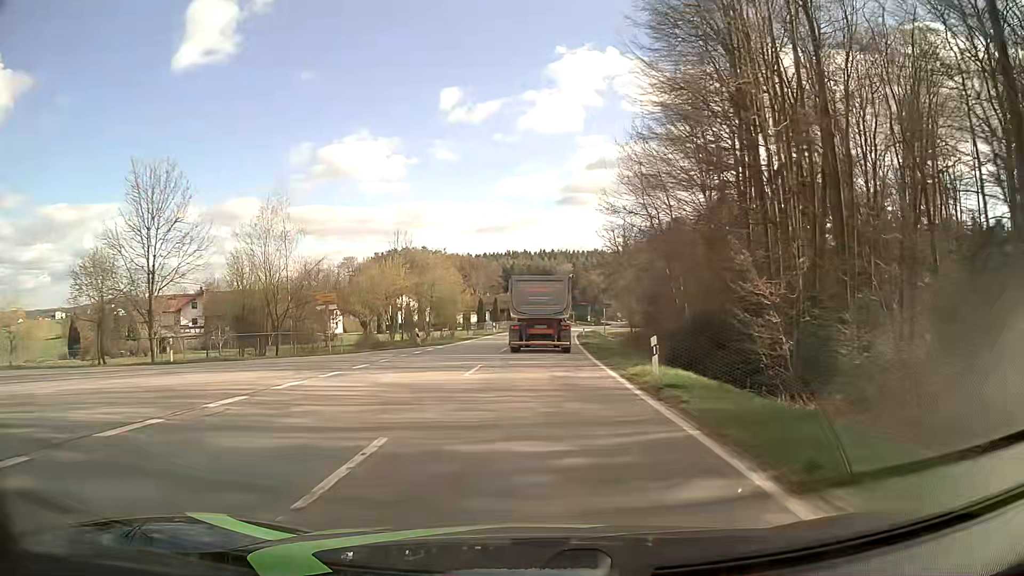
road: tertiary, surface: asphalt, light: Day
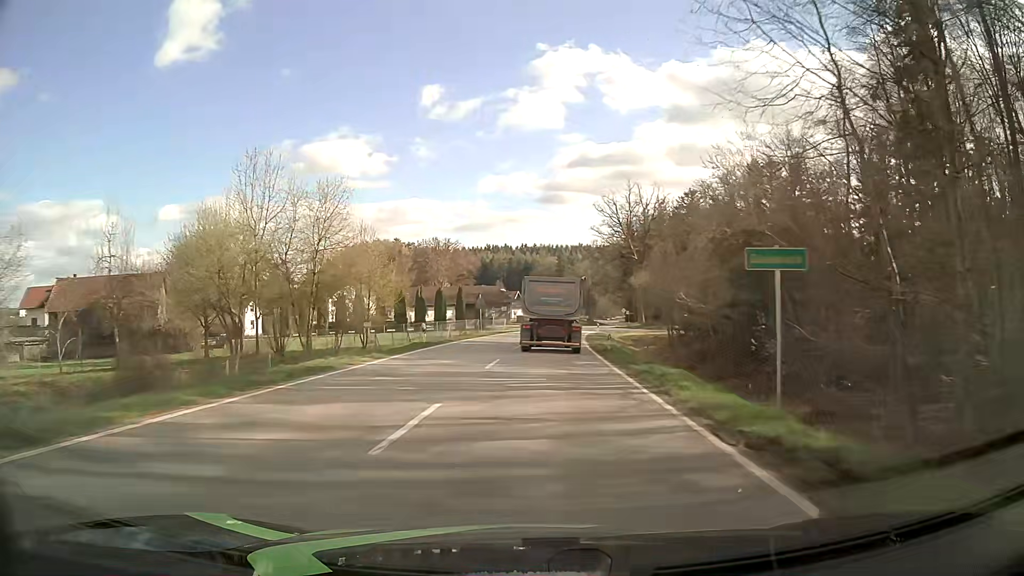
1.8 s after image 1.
(+0.6, +33.8) m; +2°
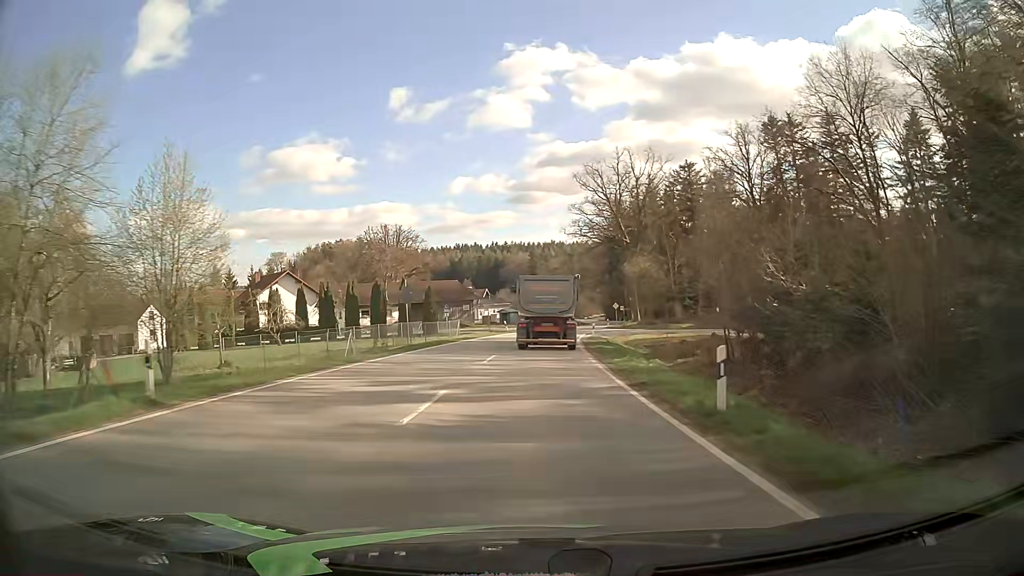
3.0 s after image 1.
(+0.5, +22.3) m; +2°
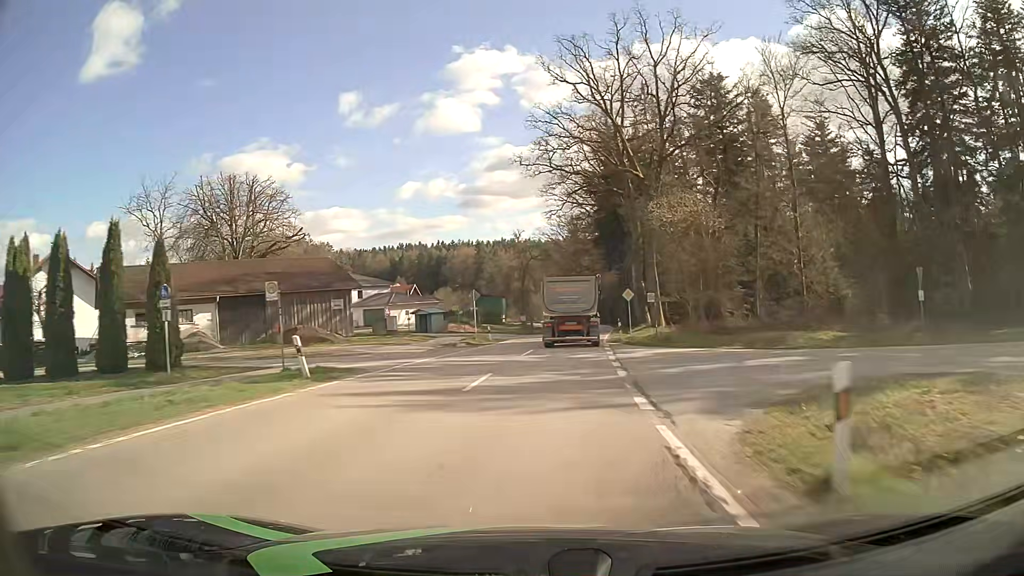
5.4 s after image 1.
(+1.6, +44.8) m; +4°
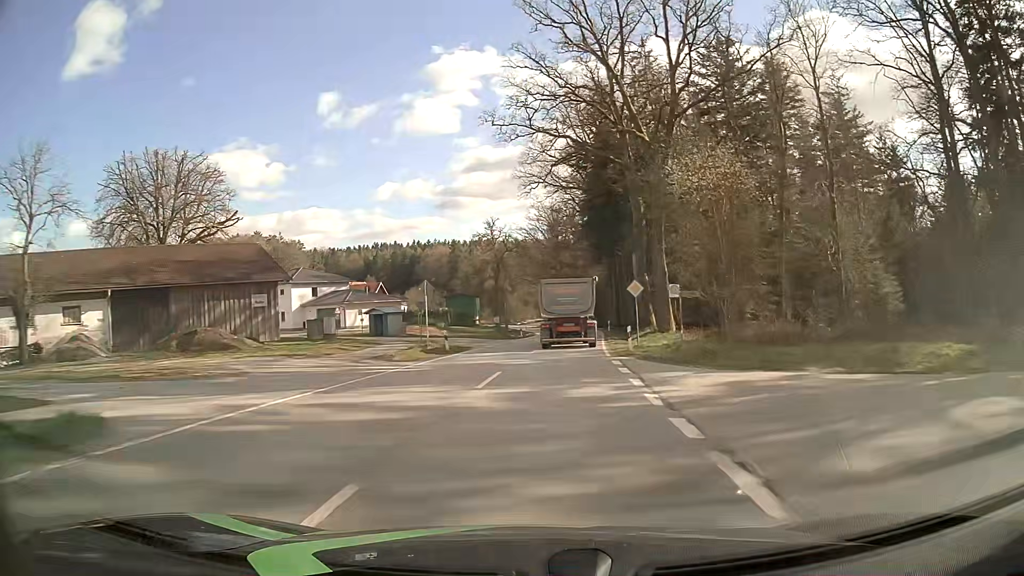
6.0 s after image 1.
(+0.2, +11.2) m; +2°
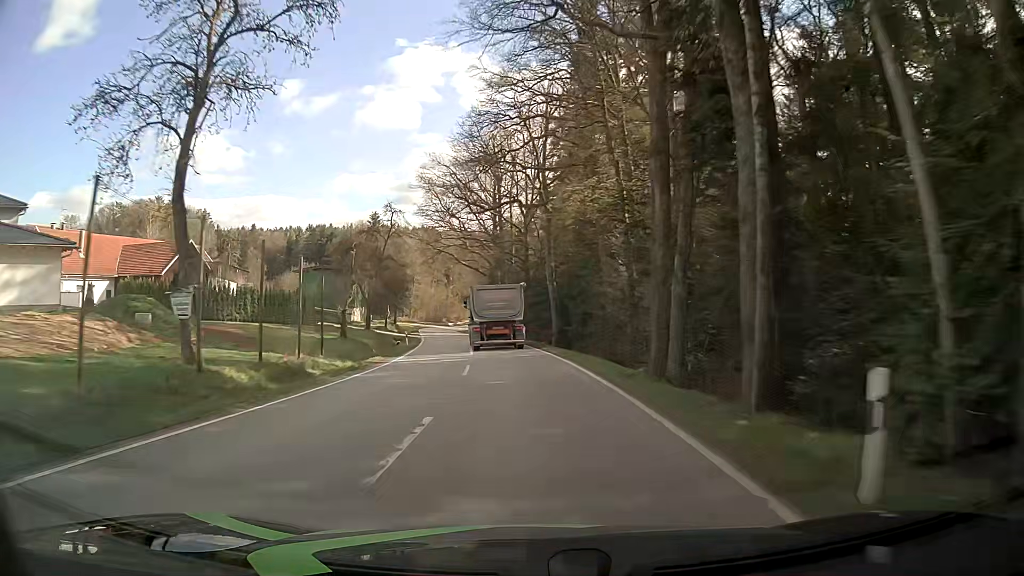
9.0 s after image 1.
(+4.0, +56.5) m; +5°
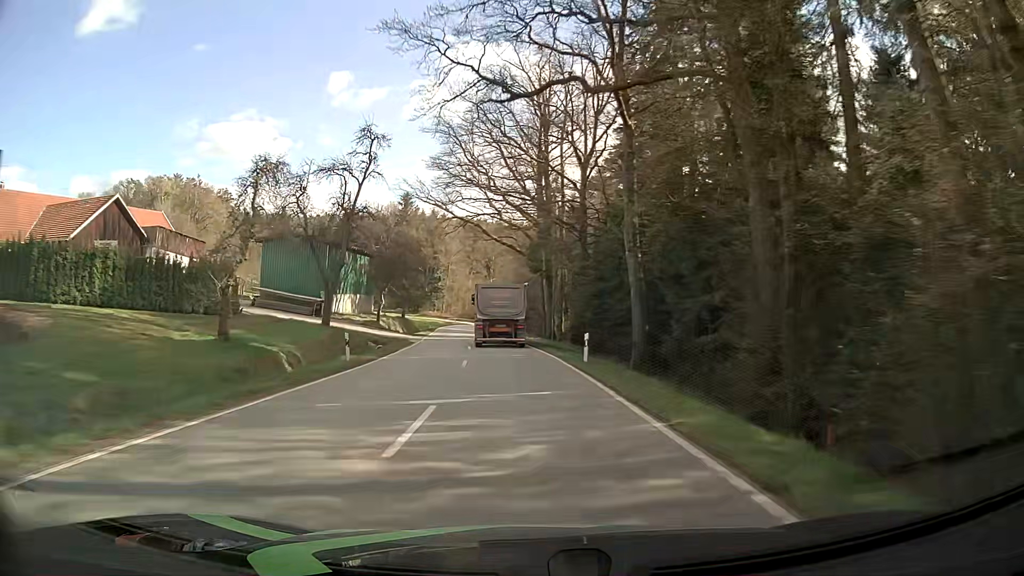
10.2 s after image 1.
(-0.7, +23.1) m; -4°
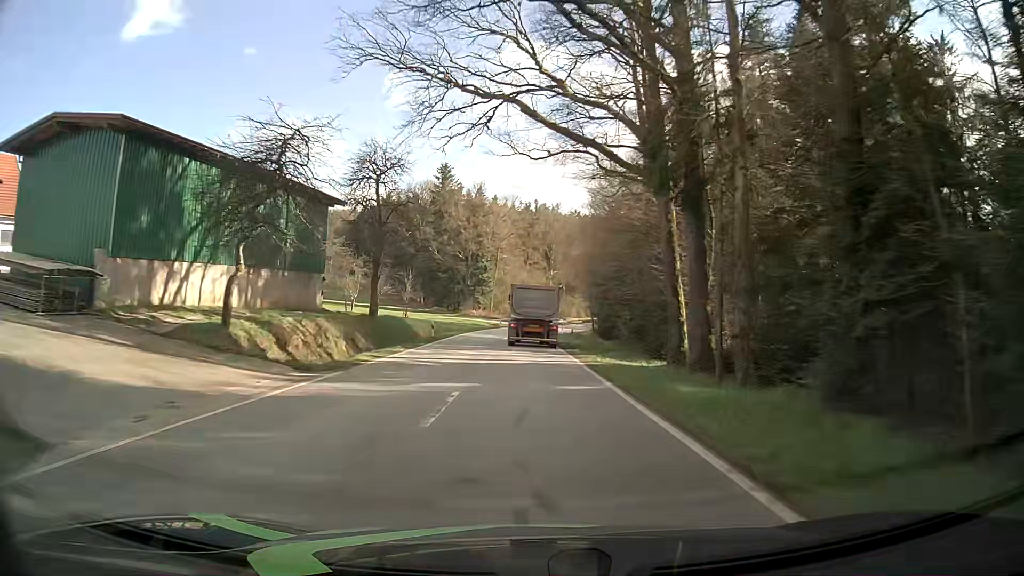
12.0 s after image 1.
(-1.8, +35.1) m; -6°
(0, +10) (0, +20) (0, +30) (0, +40) (0, +50) (0, +60) (0, +70) (0, +80) (+1, +90) (+3, +100) m
